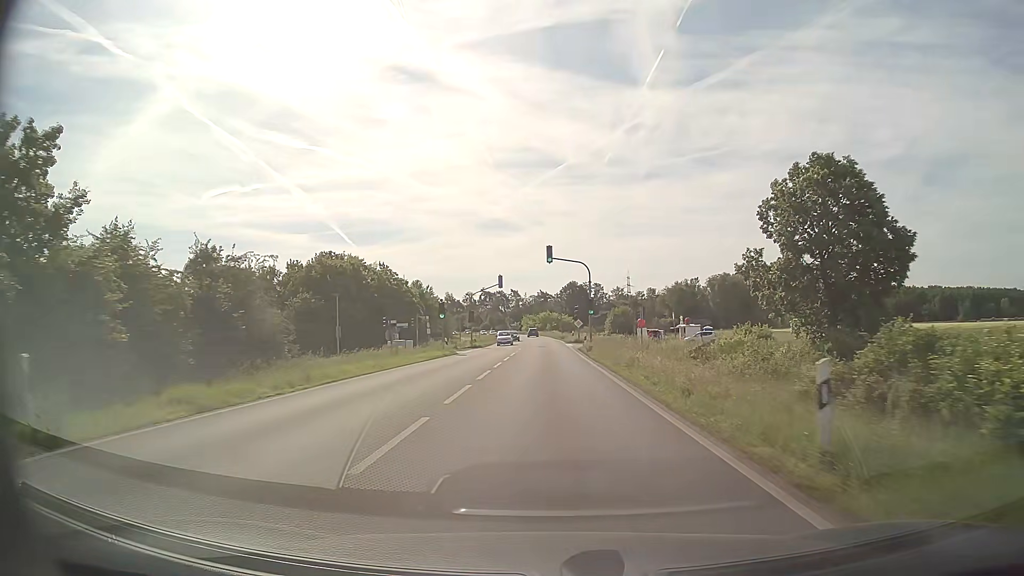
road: primary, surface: asphalt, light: Day
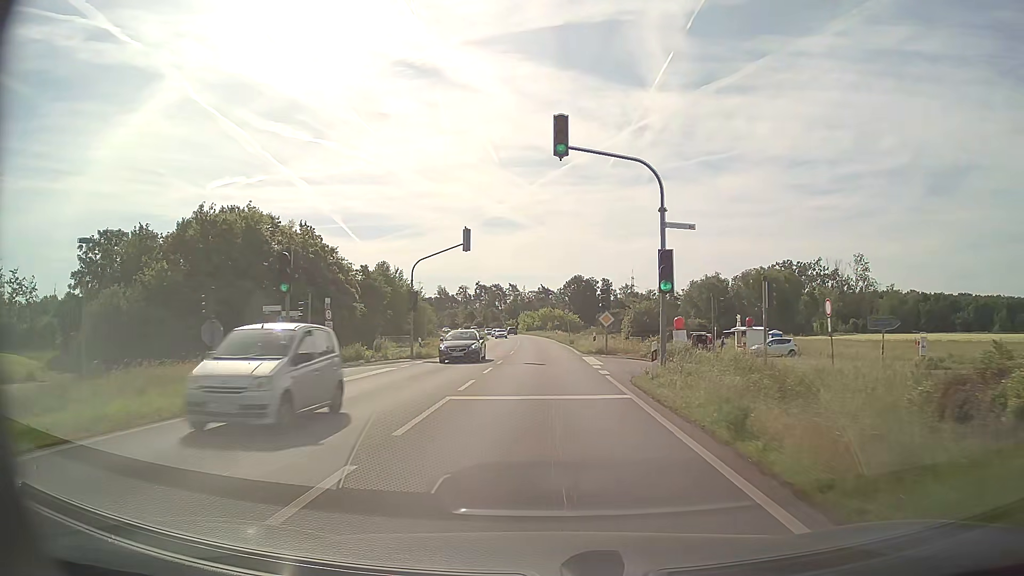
(0.0, +28.0) m; 0°
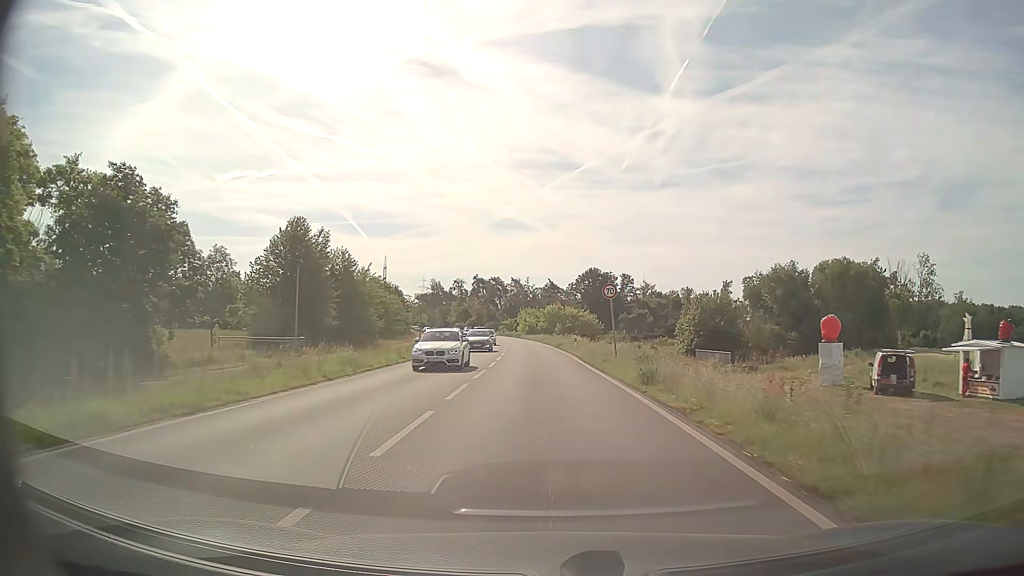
(-0.1, +38.0) m; -1°
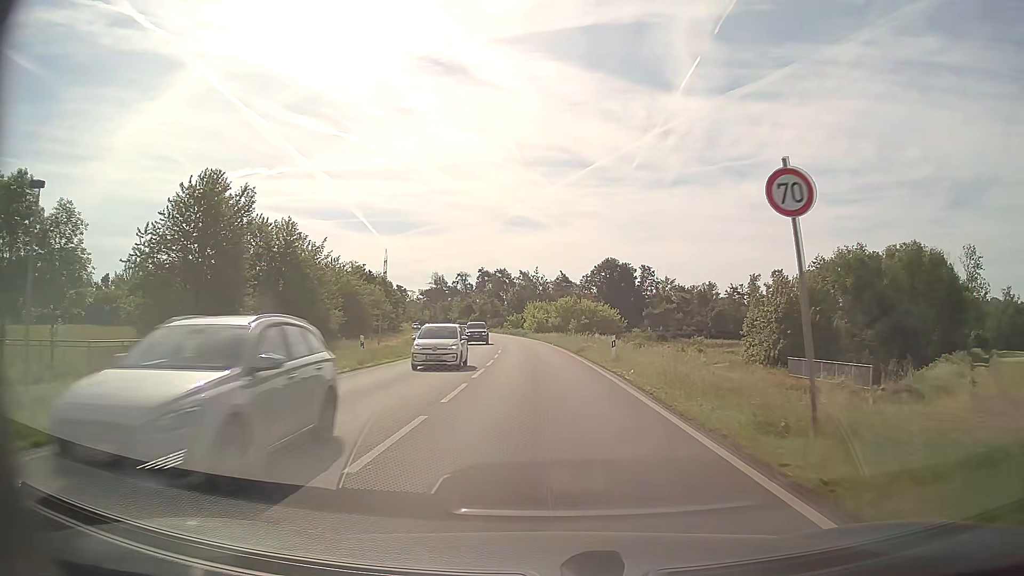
(-0.1, +19.2) m; -1°
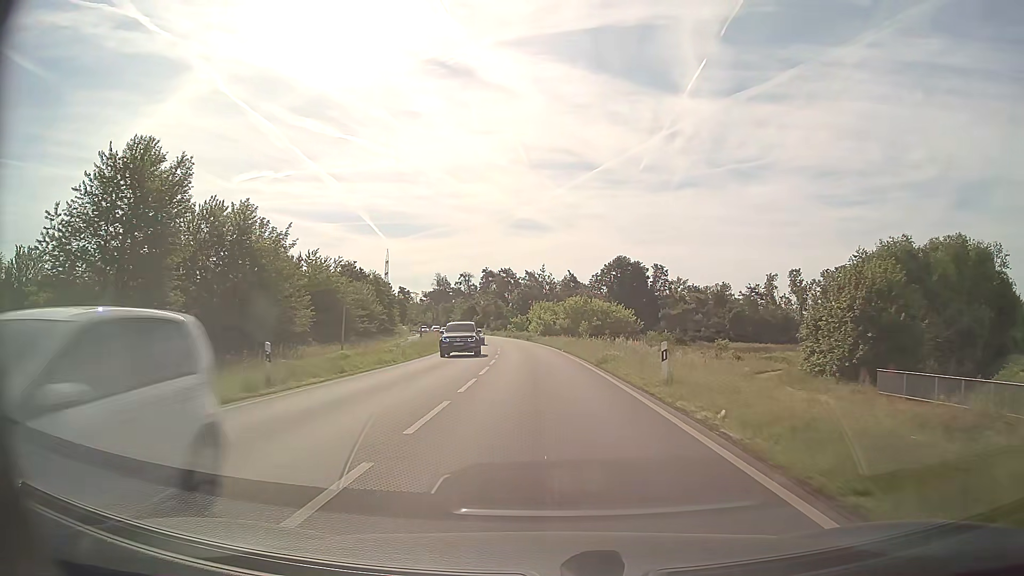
(-0.1, +9.7) m; -1°
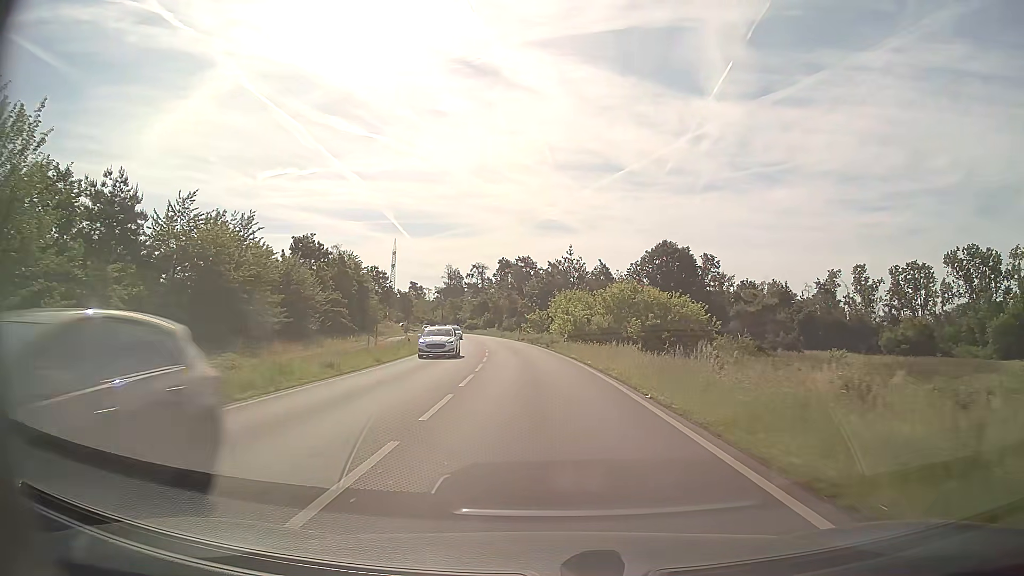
(-0.5, +29.1) m; -2°
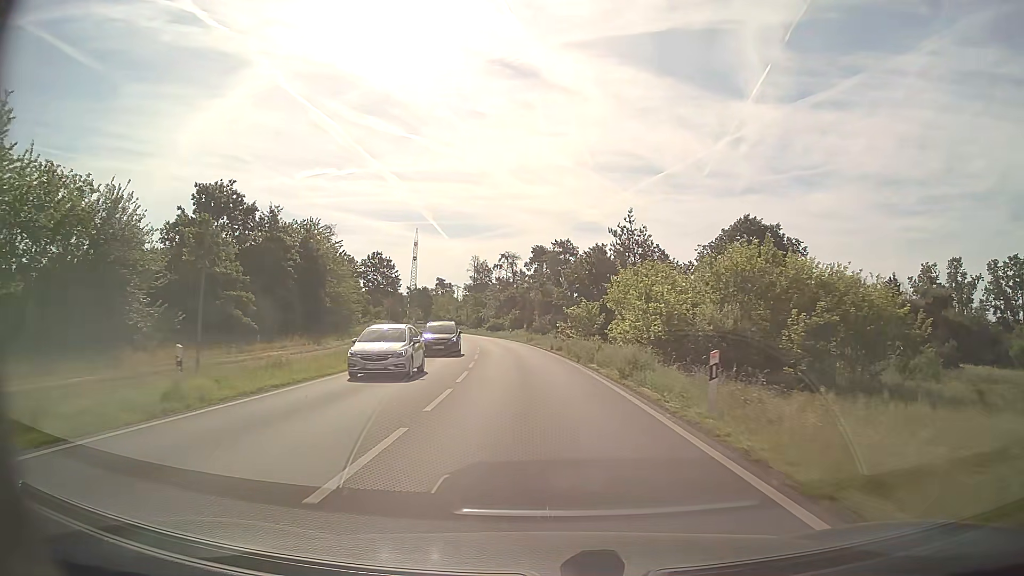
(-0.8, +29.3) m; -3°
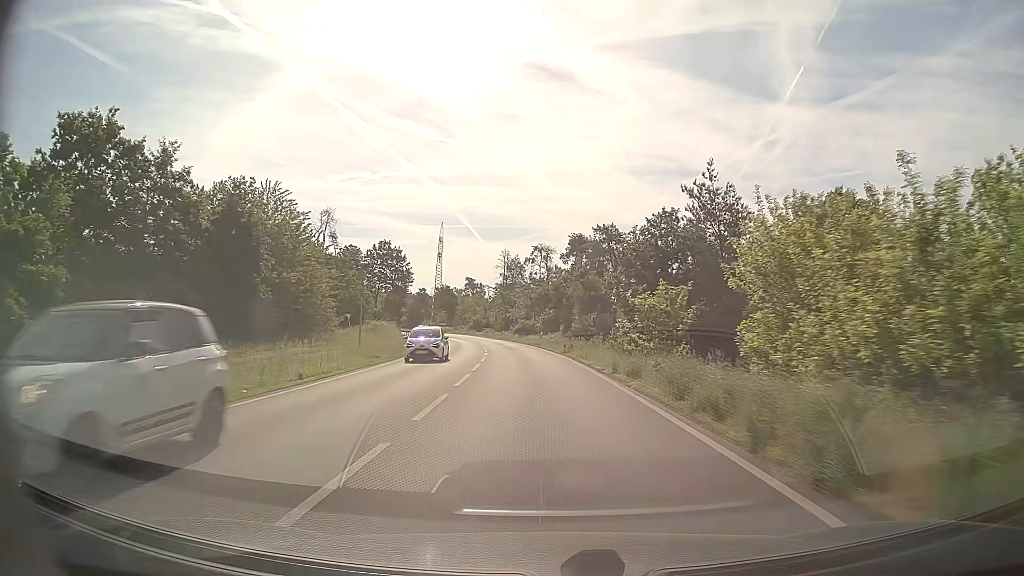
(-0.5, +19.6) m; -3°
(0, +10) (0, +20) (-1, +30) (-2, +40) (-3, +50) (-4, +60) (-5, +70) (-7, +80) (-9, +89) (-11, +99) m
